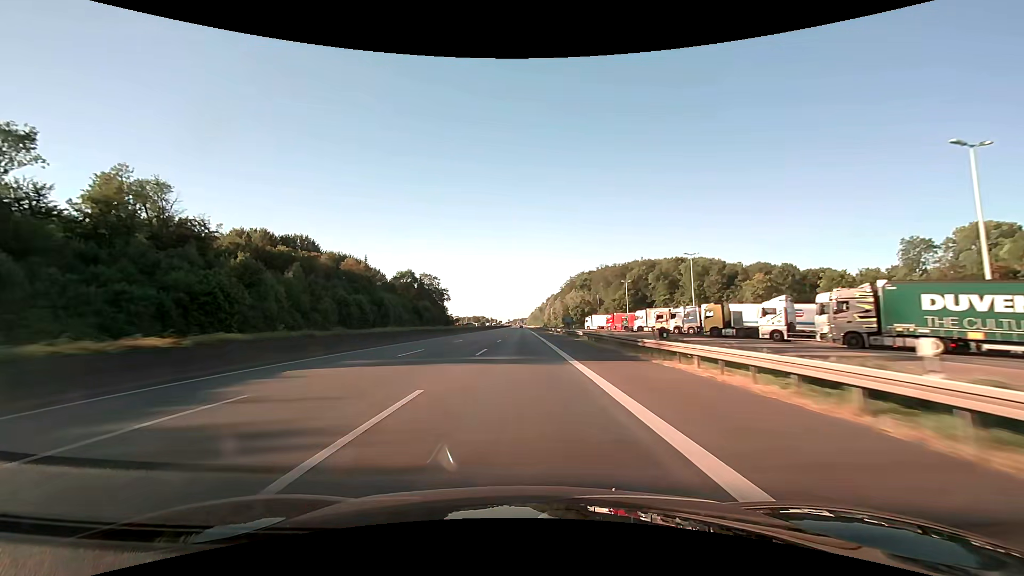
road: motorway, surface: asphalt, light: Day
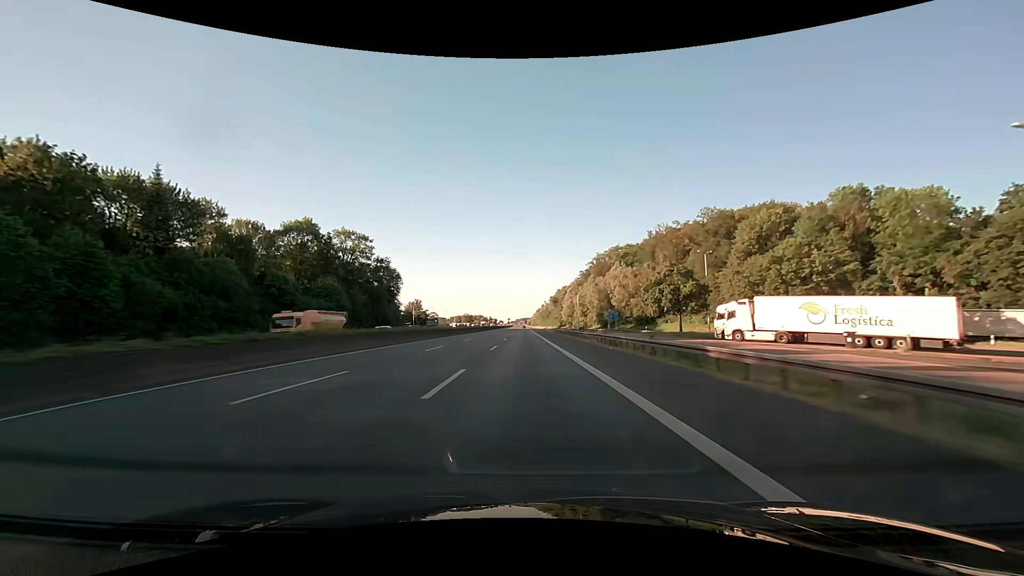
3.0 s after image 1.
(-0.5, +103.1) m; 0°
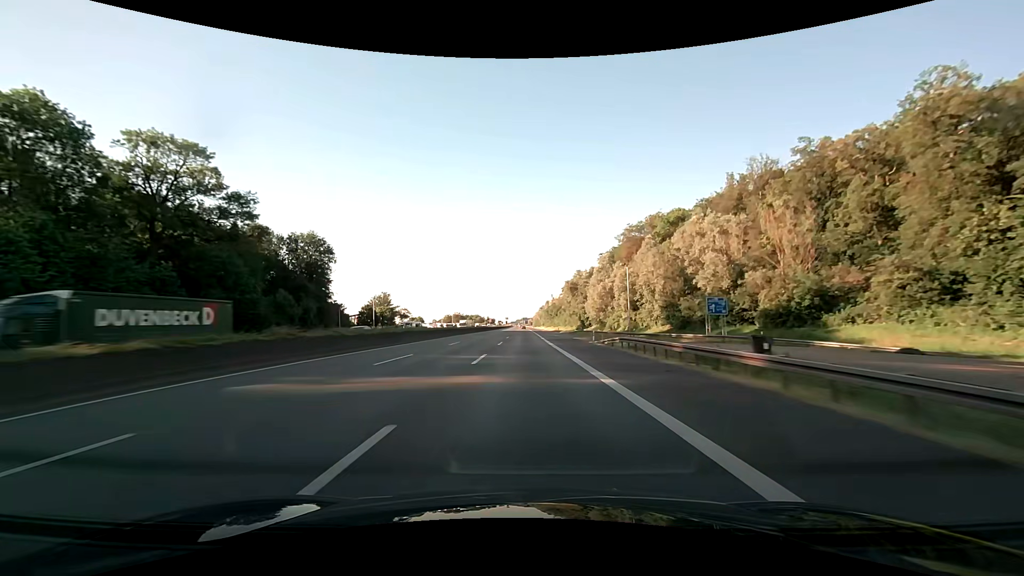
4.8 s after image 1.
(-0.1, +61.8) m; 0°
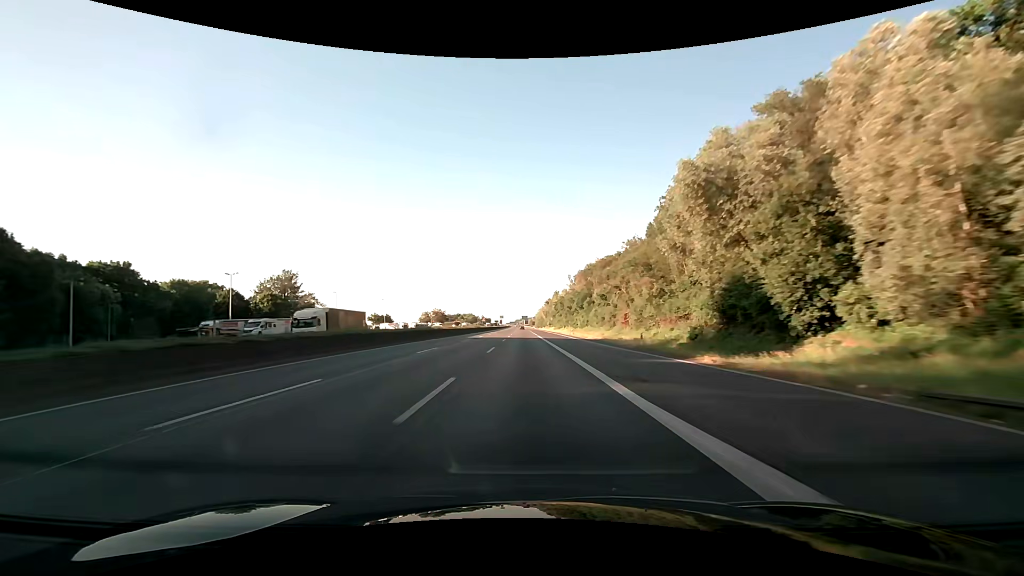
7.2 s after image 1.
(0.0, +82.4) m; 0°
(0, +10) (0, +20) (0, +30) (0, +40) (0, +50) (0, +60) (0, +70) (0, +80) (0, +90) (0, +100) m
